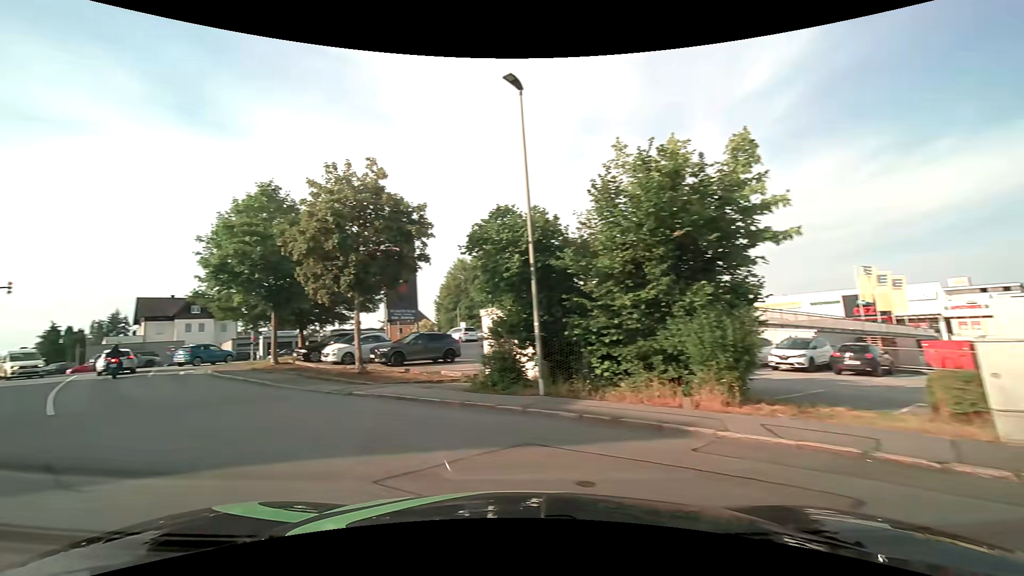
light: Day
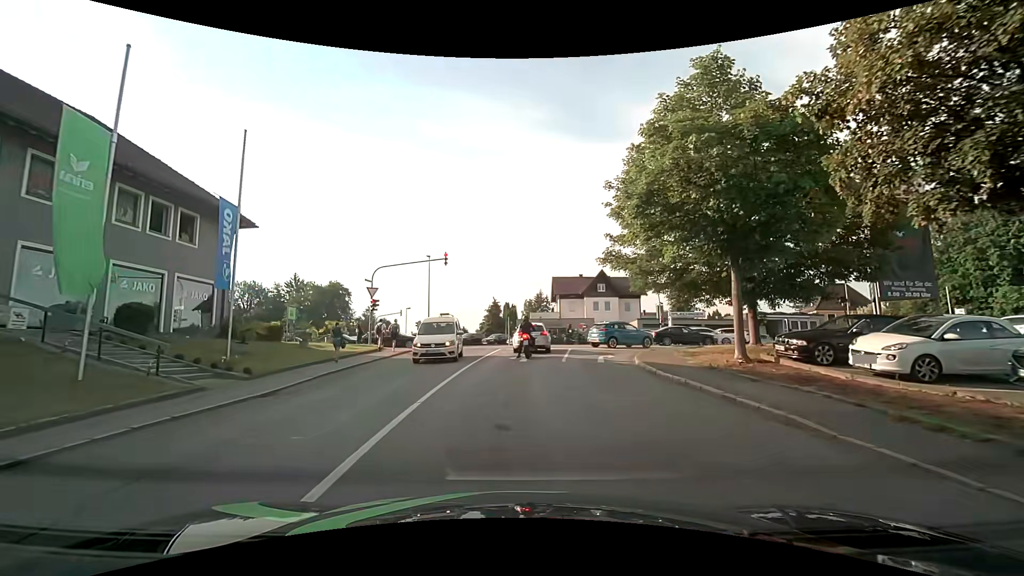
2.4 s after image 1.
(-5.9, +11.2) m; -41°
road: residential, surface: asphalt
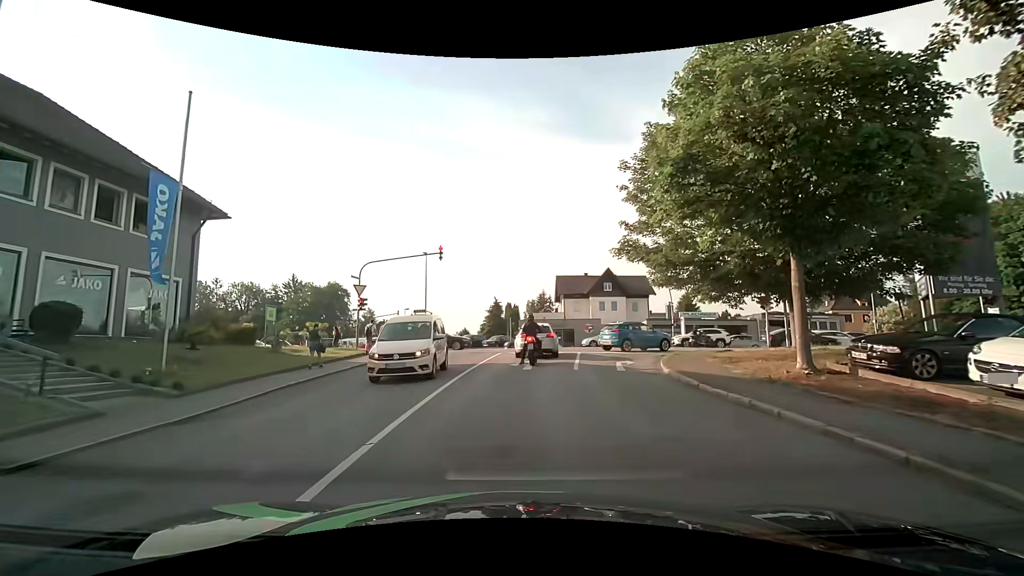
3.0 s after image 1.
(0.0, +3.1) m; 0°
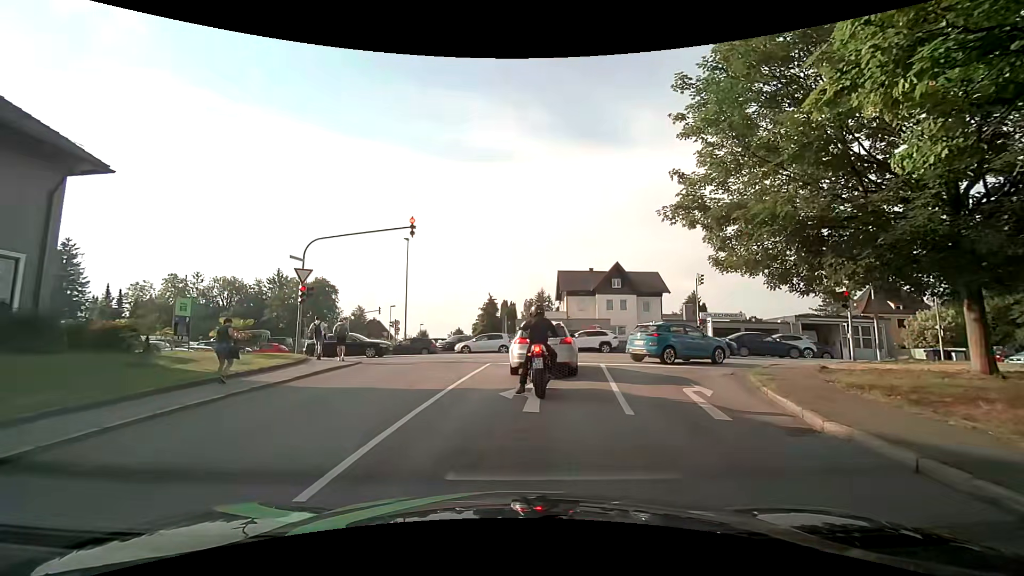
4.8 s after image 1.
(0.0, +7.5) m; +1°
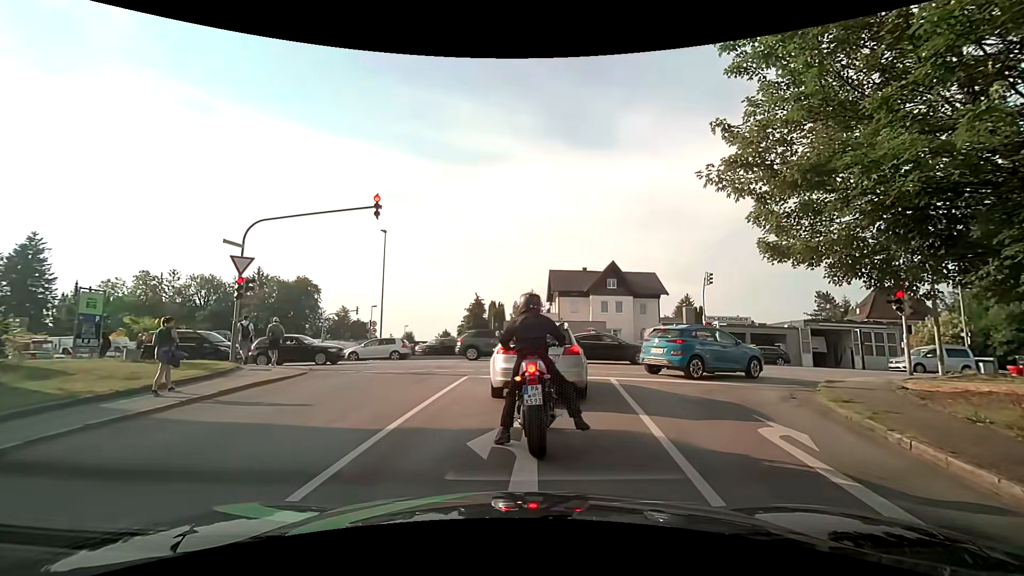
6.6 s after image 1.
(0.0, +3.8) m; -1°
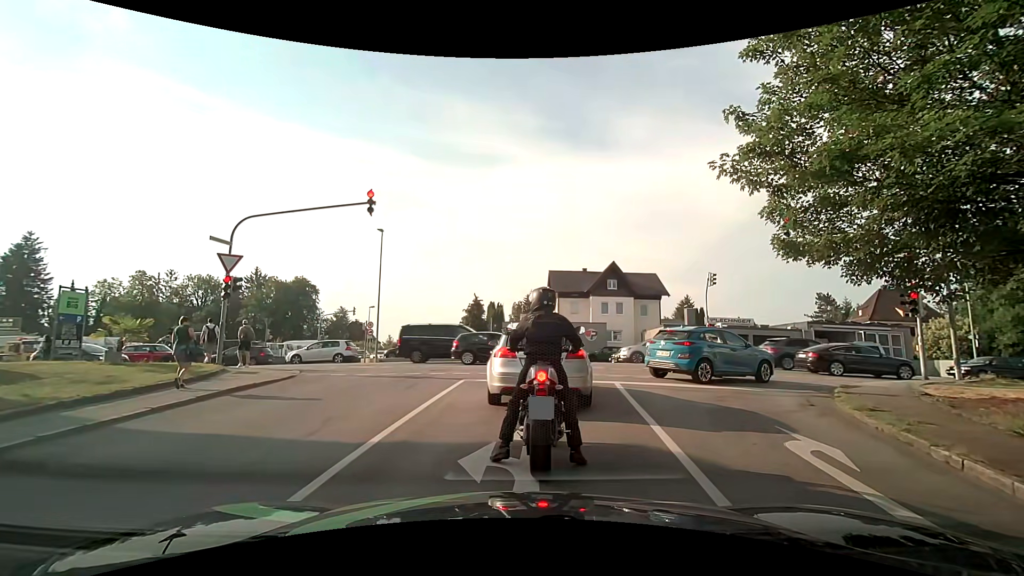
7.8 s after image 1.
(0.0, +0.7) m; 0°
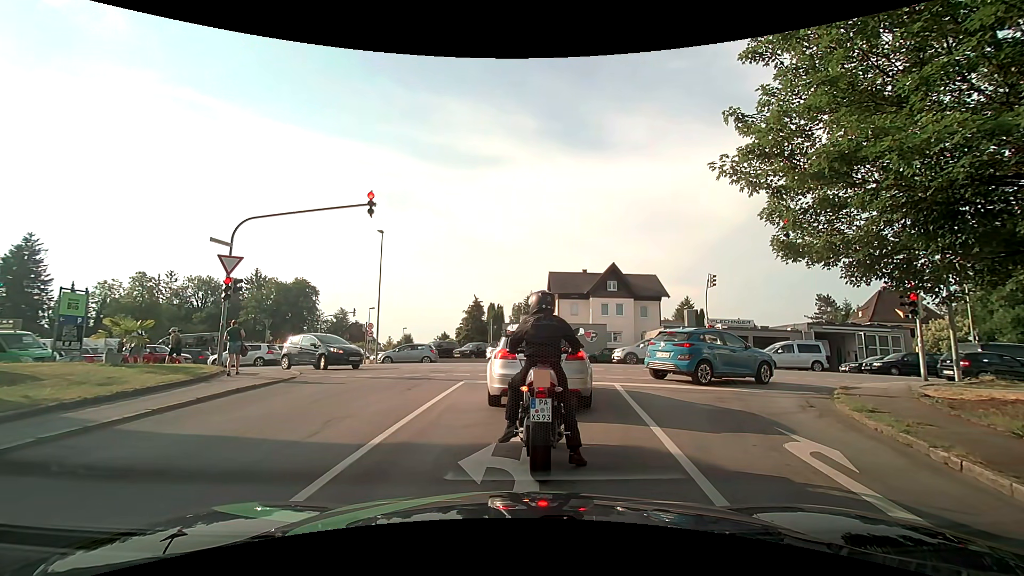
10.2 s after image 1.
(0.0, +0.1) m; 0°
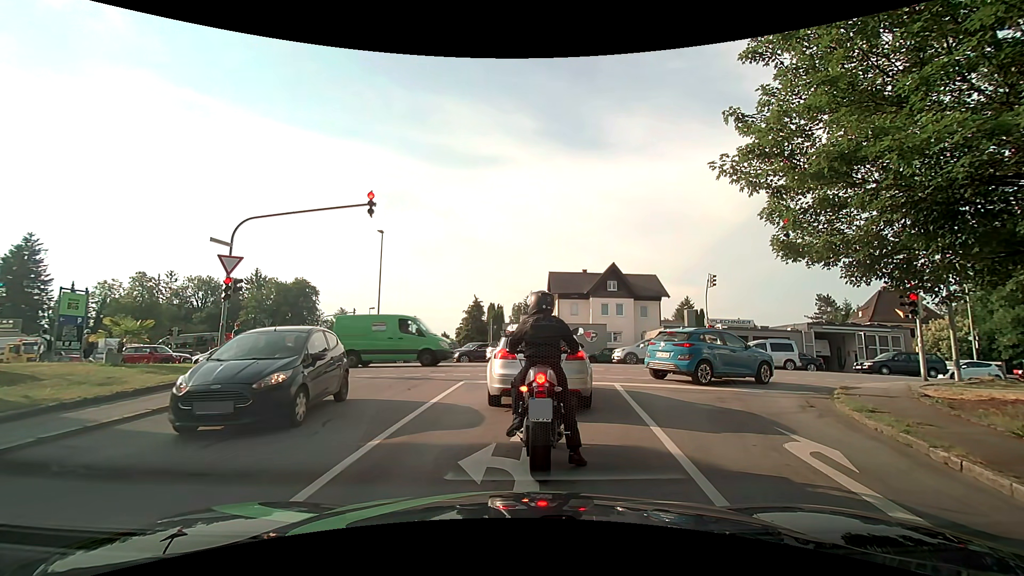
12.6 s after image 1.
(0.0, 0.0) m; 0°
(0, +10) (+1, +20) (-2, +29) (-11, +33) (-21, +34) (-31, +35) (-41, +35) (-51, +36) (-61, +36) (-71, +36) m
